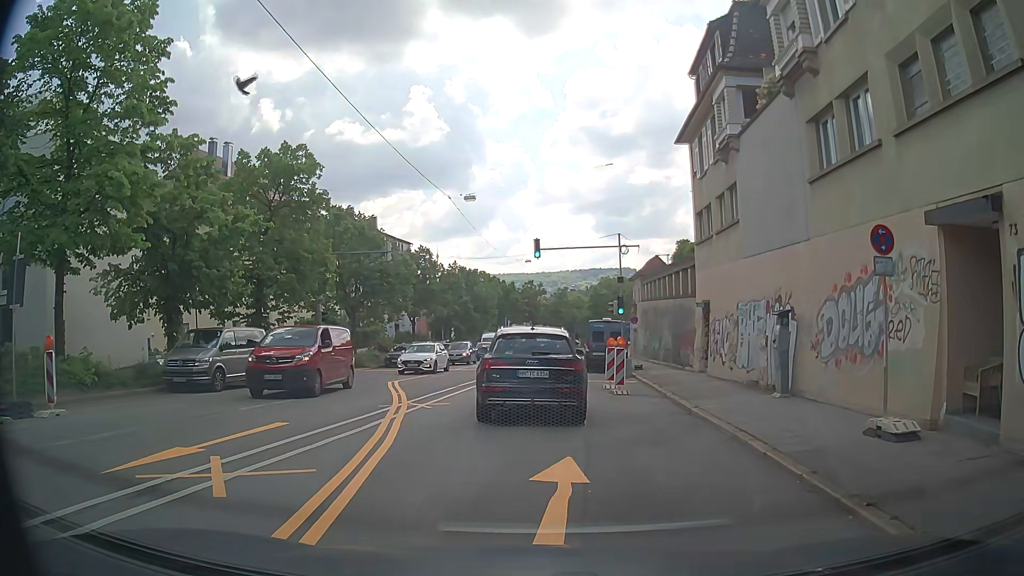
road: secondary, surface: asphalt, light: Day
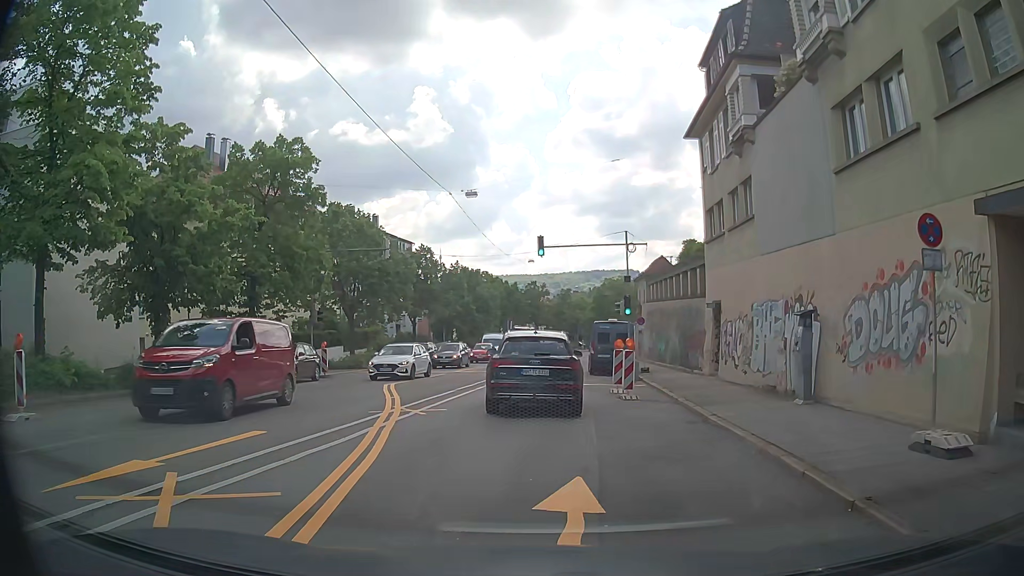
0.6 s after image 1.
(0.0, +1.2) m; +2°
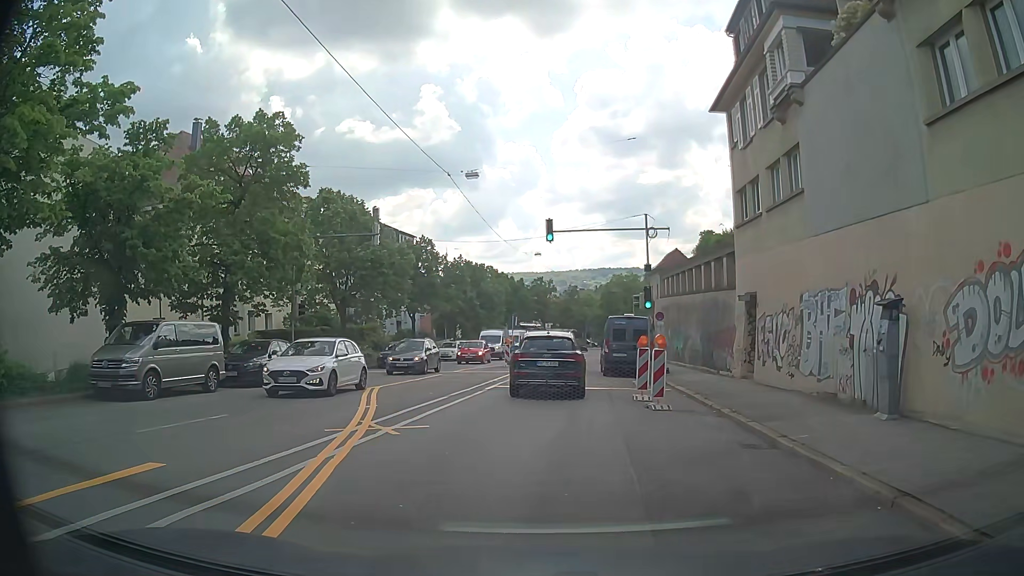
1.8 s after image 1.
(0.0, +3.5) m; +1°
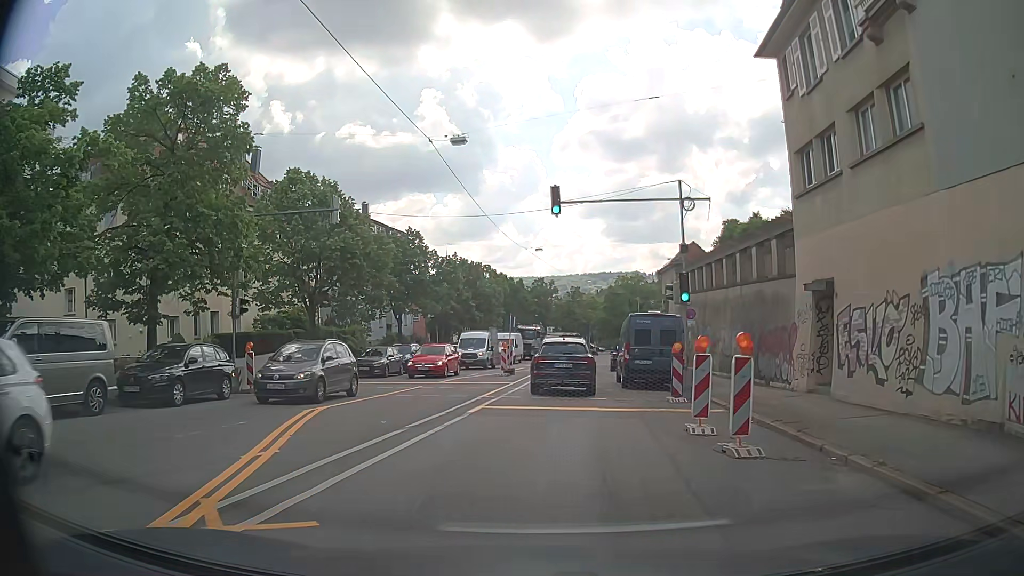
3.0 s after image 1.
(-0.2, +6.0) m; 0°
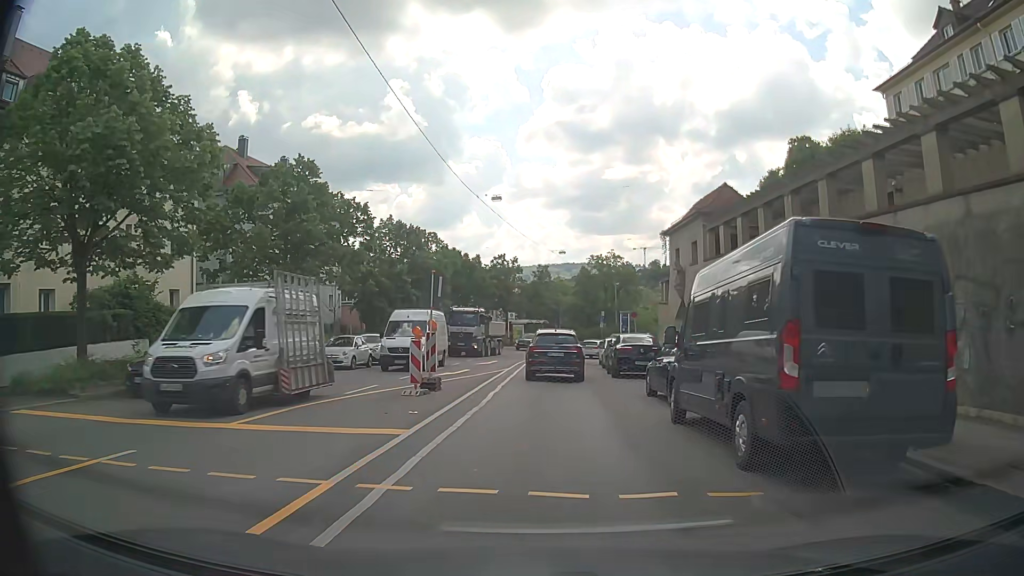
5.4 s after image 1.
(+0.1, +16.7) m; +2°
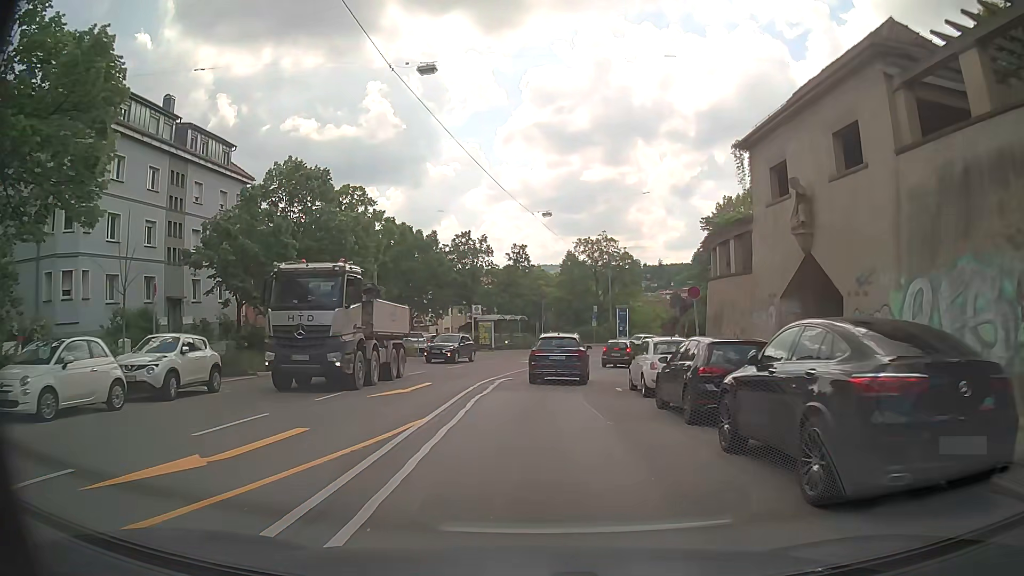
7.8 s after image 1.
(+0.4, +19.3) m; +1°
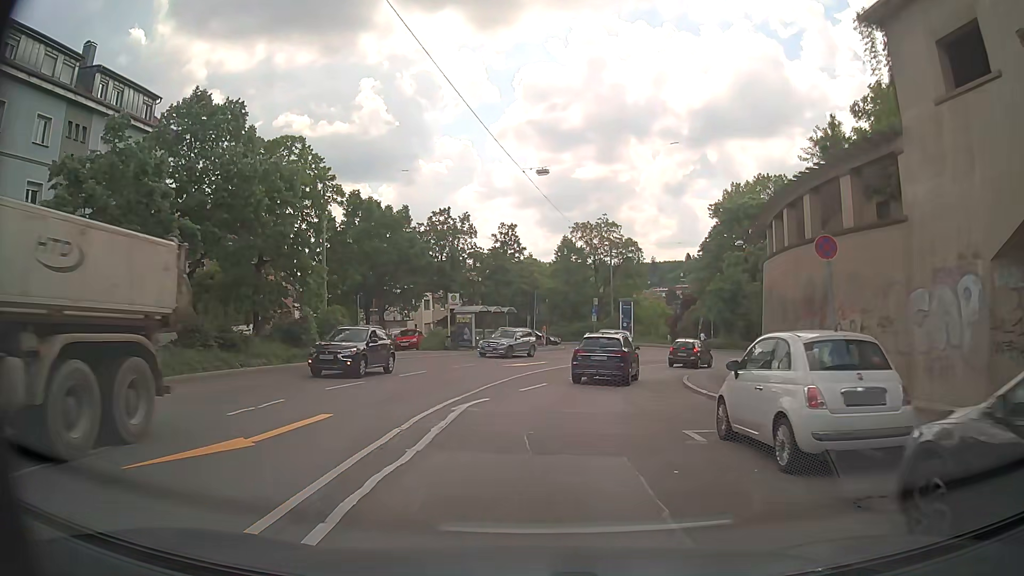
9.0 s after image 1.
(+0.1, +10.1) m; +1°
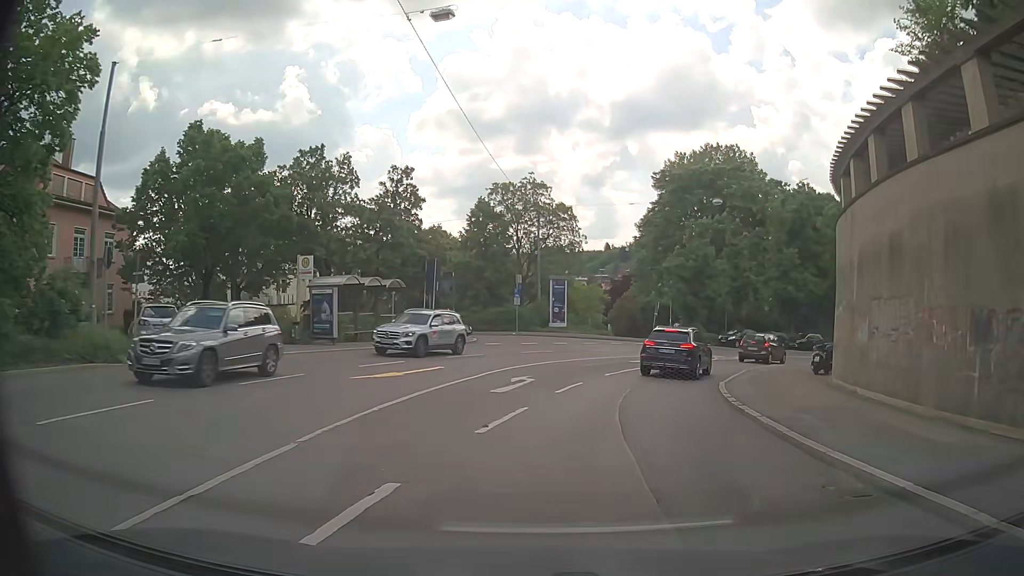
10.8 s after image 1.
(+0.7, +15.3) m; +7°
(+1, +10) (+3, +20) (+7, +29) (+13, +37) (+20, +44) (+29, +49) (+38, +54) (+47, +58) (+55, +62) (+64, +68) m
